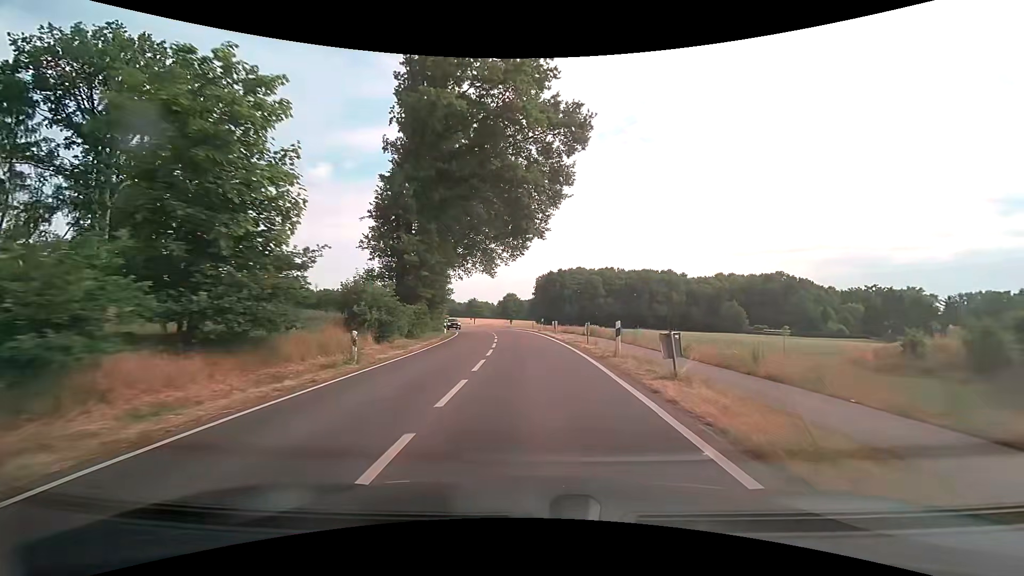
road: secondary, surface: asphalt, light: Day
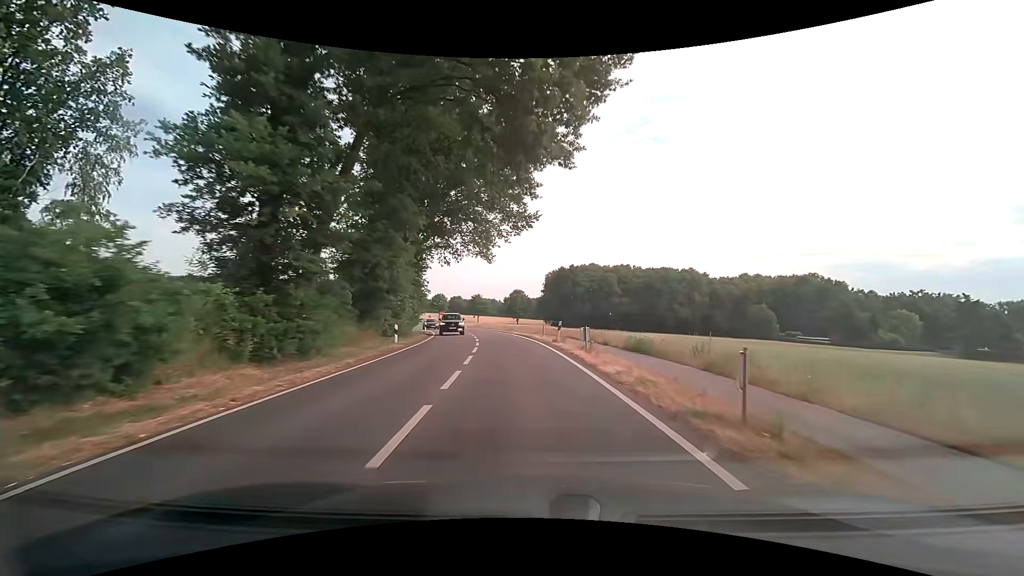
(-0.1, +16.3) m; -1°
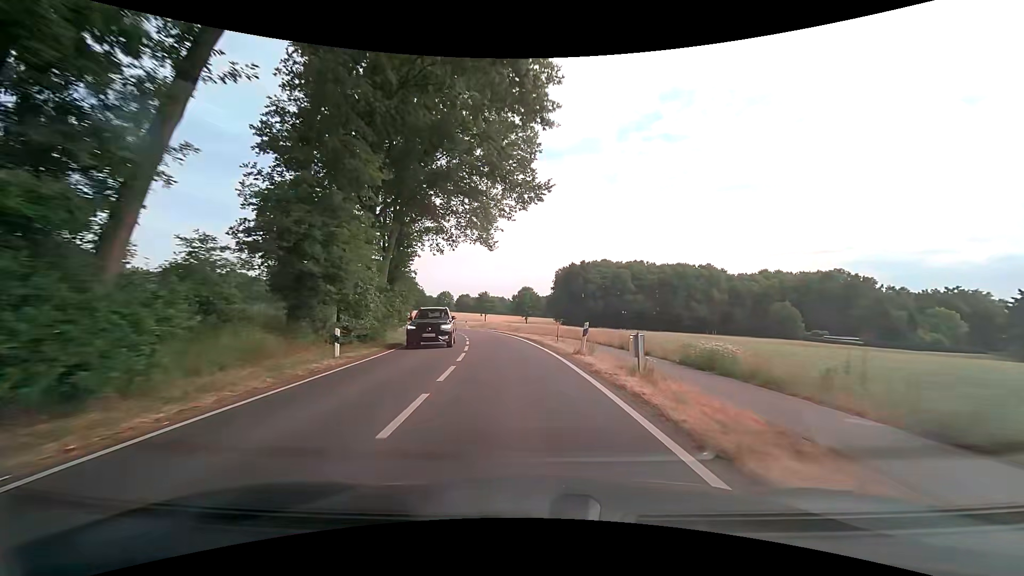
(0.0, +8.2) m; -1°
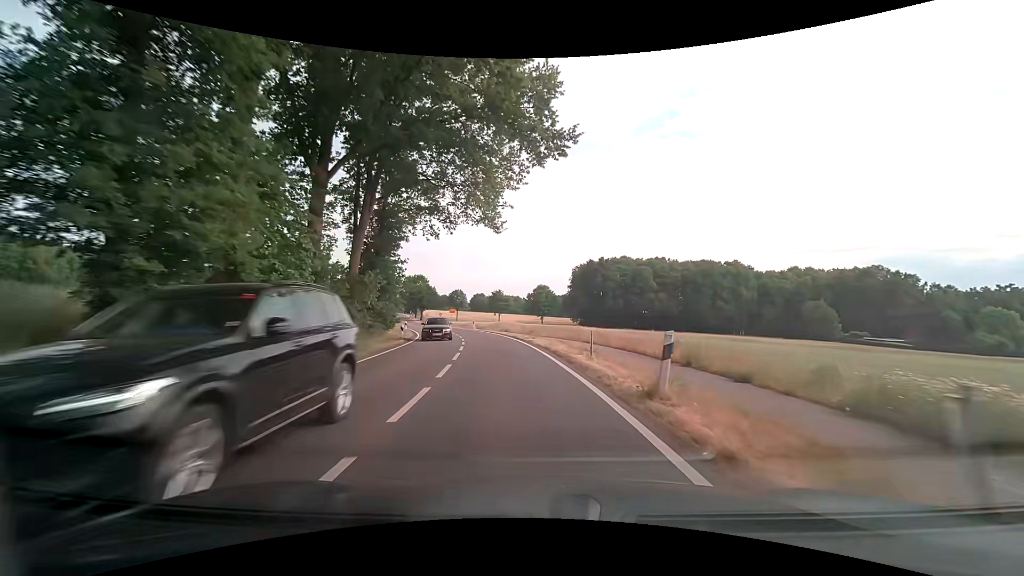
(-0.1, +8.2) m; -2°
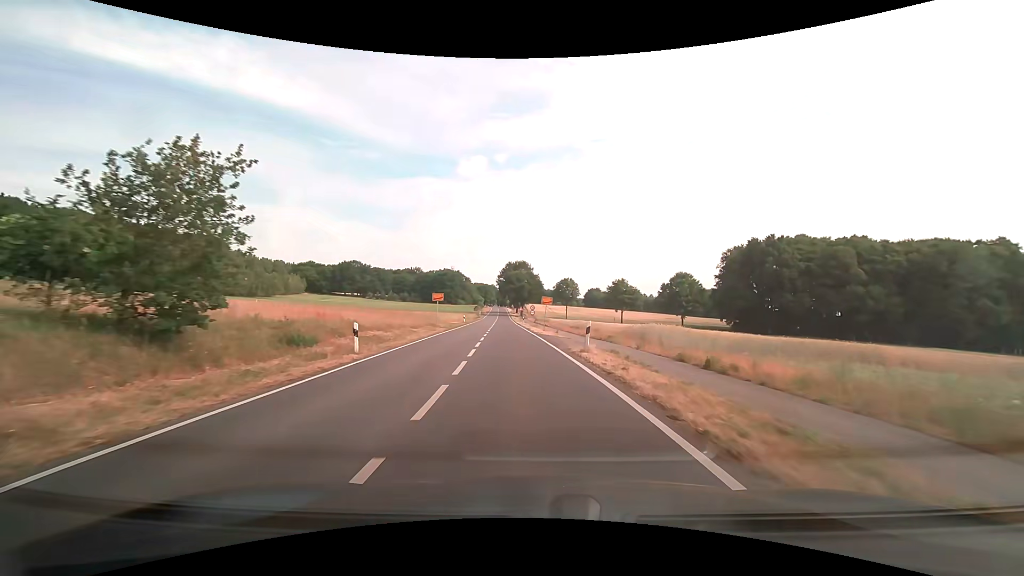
(-4.2, +40.7) m; -13°
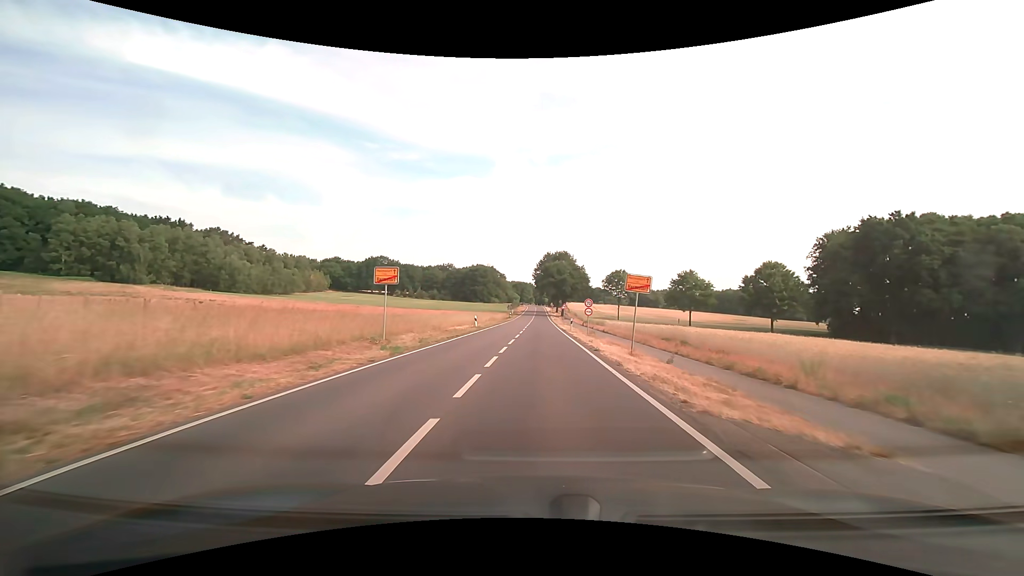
(-1.2, +25.4) m; -5°
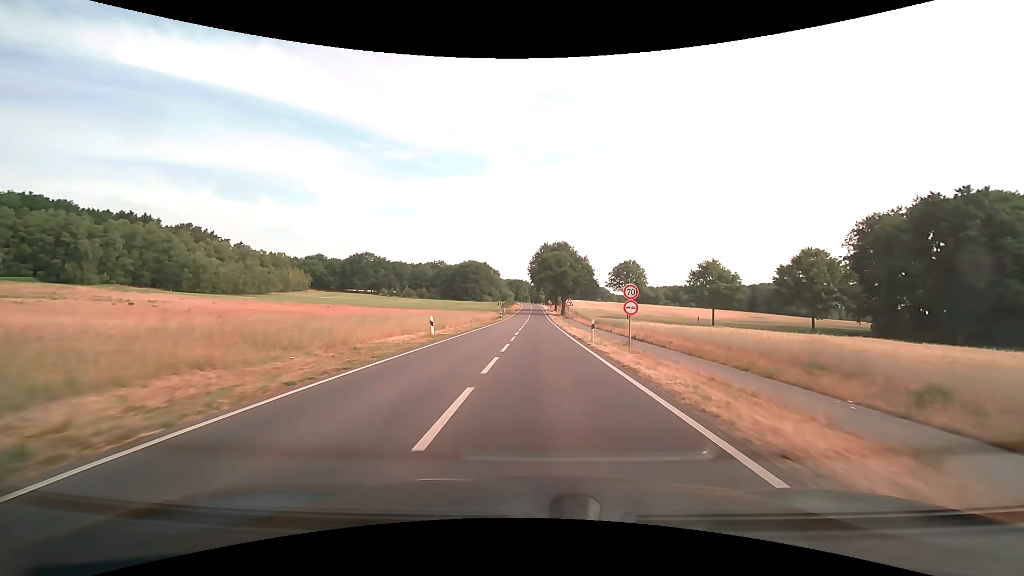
(0.0, +16.7) m; 0°
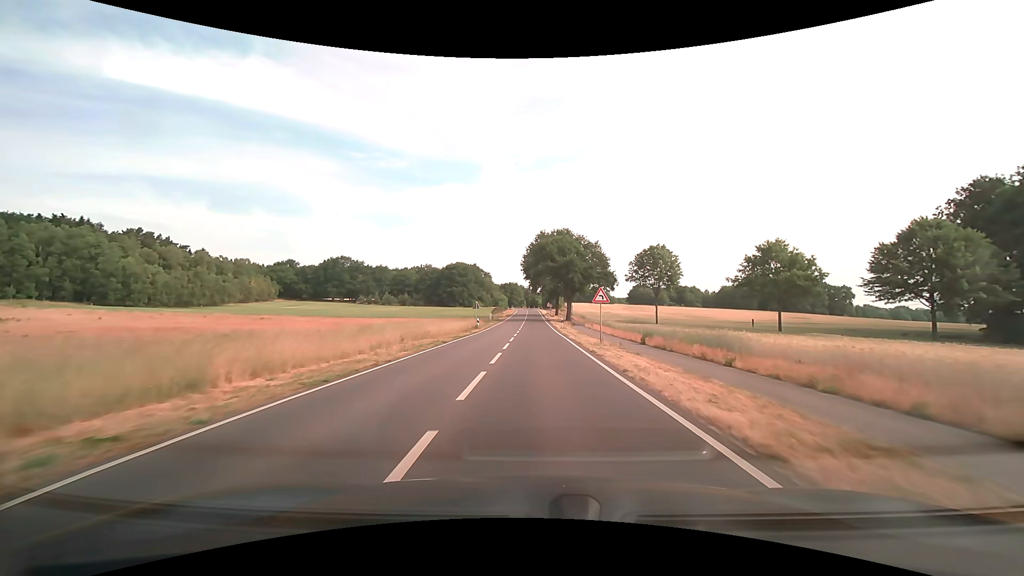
(+0.2, +27.2) m; +1°
(0, +10) (0, +20) (0, +30) (0, +40) (0, +50) (0, +60) (0, +70) (0, +80) (0, +90) (0, +100) m
